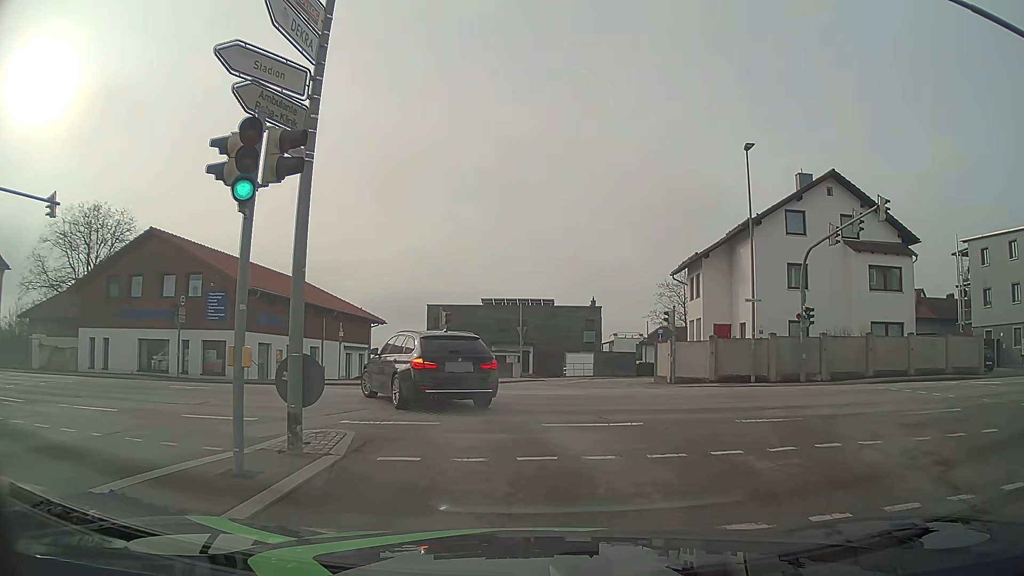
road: tertiary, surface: asphalt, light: Day
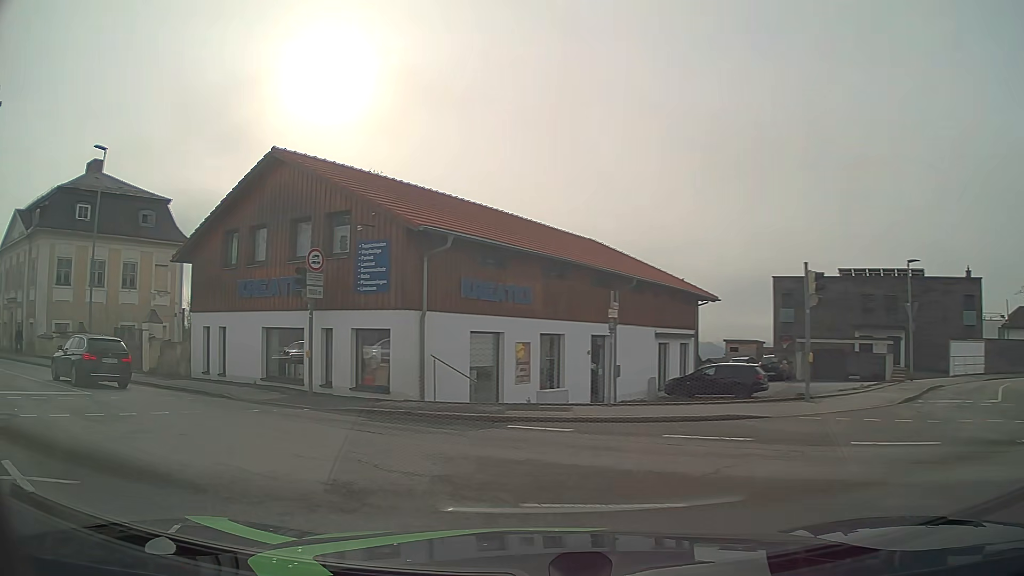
(-1.8, +15.1) m; -29°
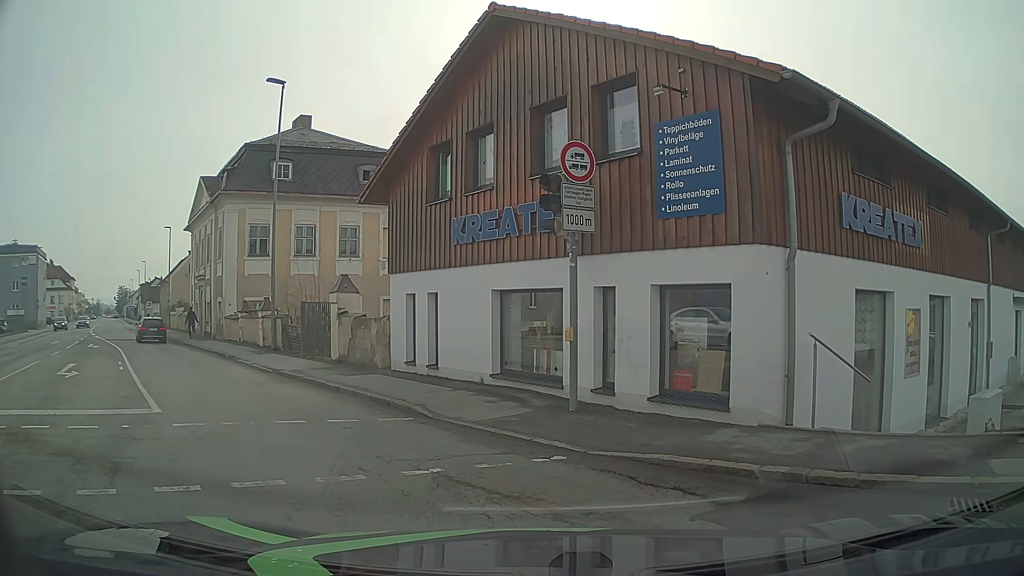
(-1.5, +7.2) m; -22°
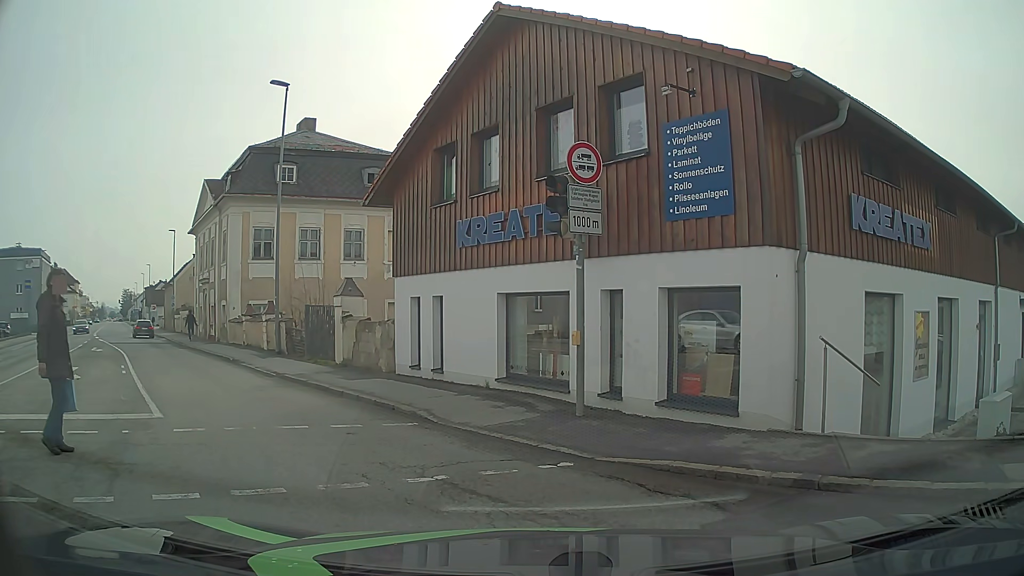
(0.0, +0.2) m; 0°
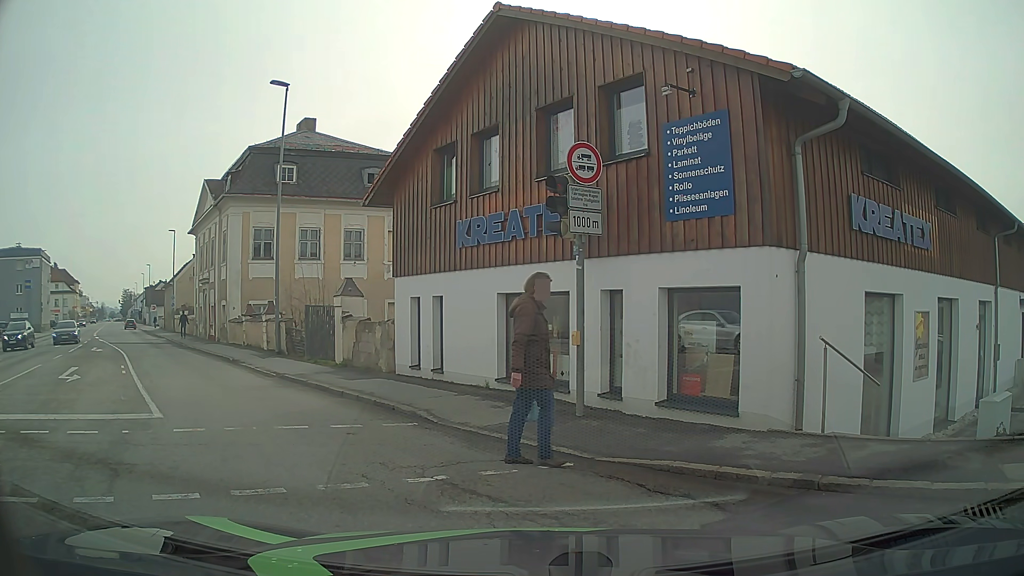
(0.0, 0.0) m; 0°
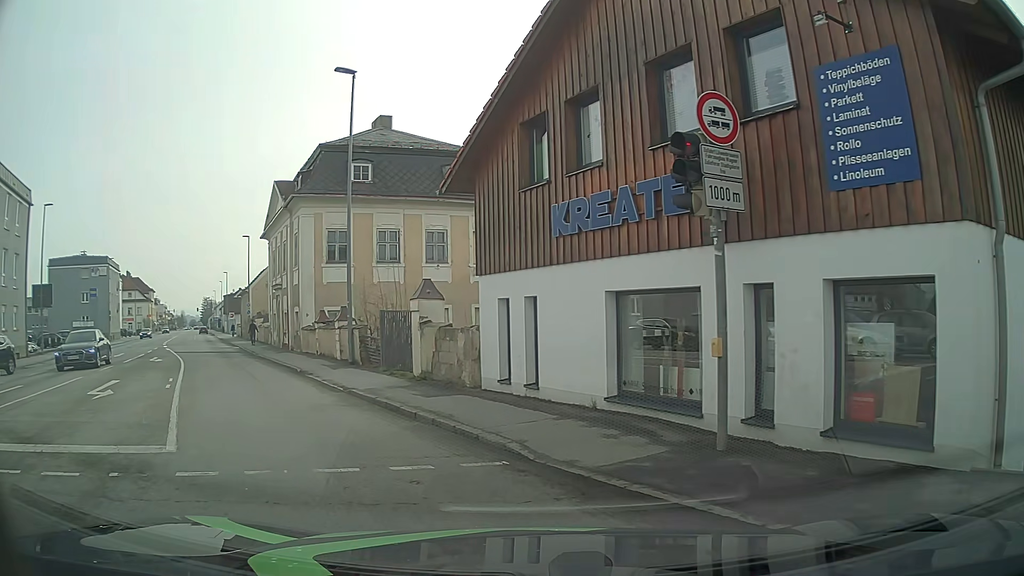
(-0.2, +2.5) m; -10°
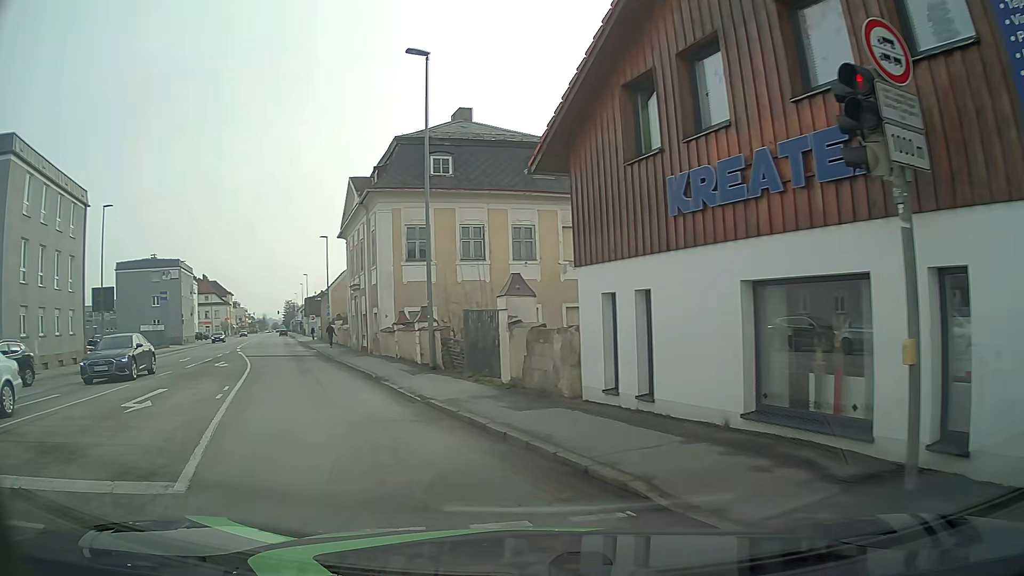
(-0.1, +2.1) m; -8°
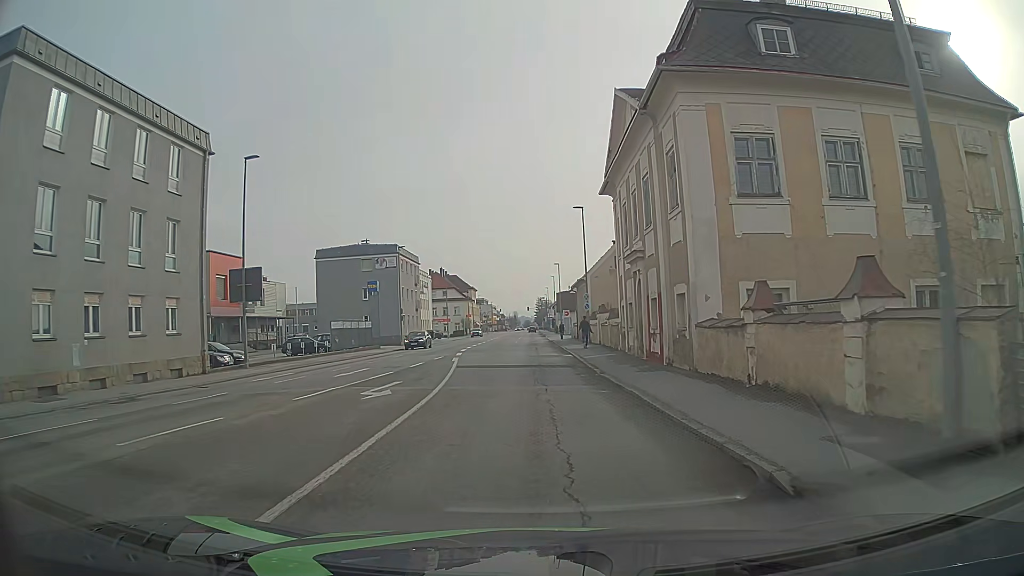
(-4.2, +14.6) m; -21°
